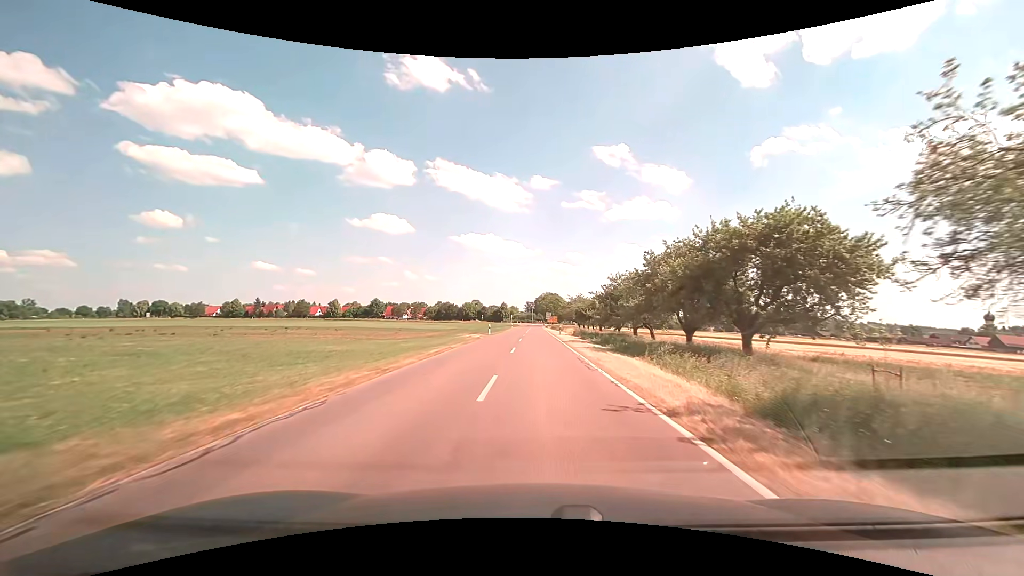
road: tertiary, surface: asphalt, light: Day
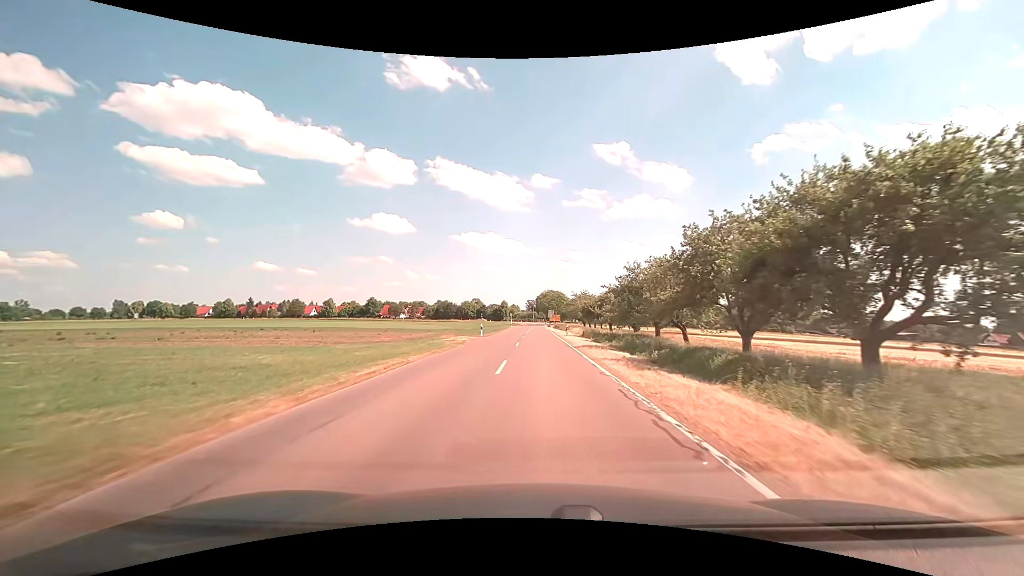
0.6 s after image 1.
(0.0, +8.8) m; 0°
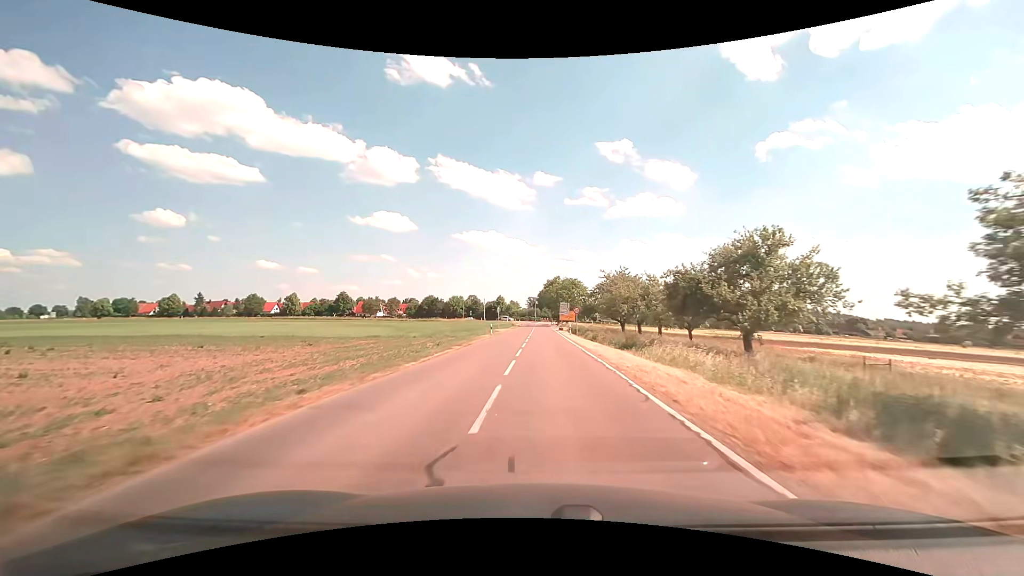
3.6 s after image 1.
(-0.2, +44.2) m; 0°
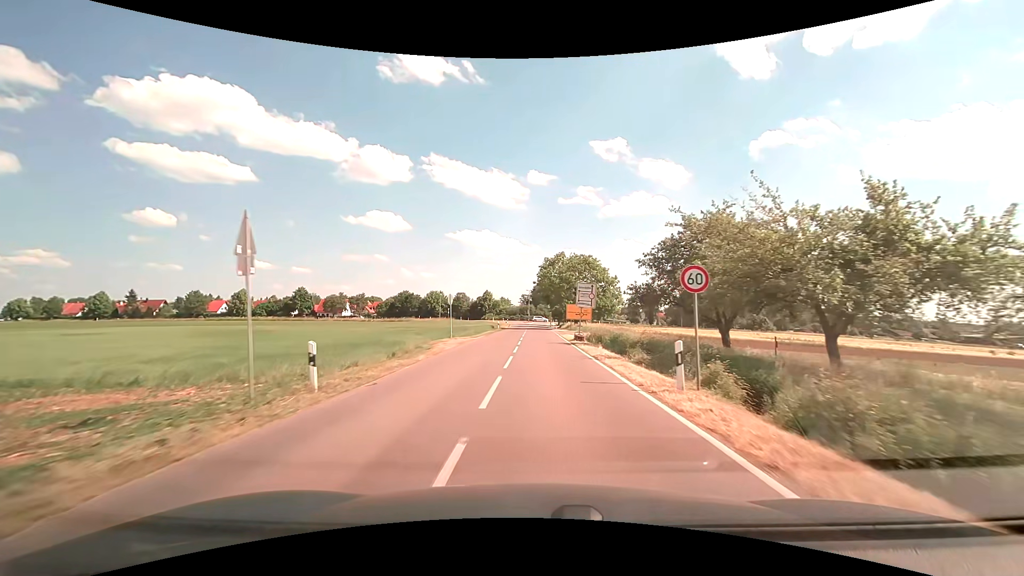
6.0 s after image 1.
(+0.3, +34.8) m; +1°
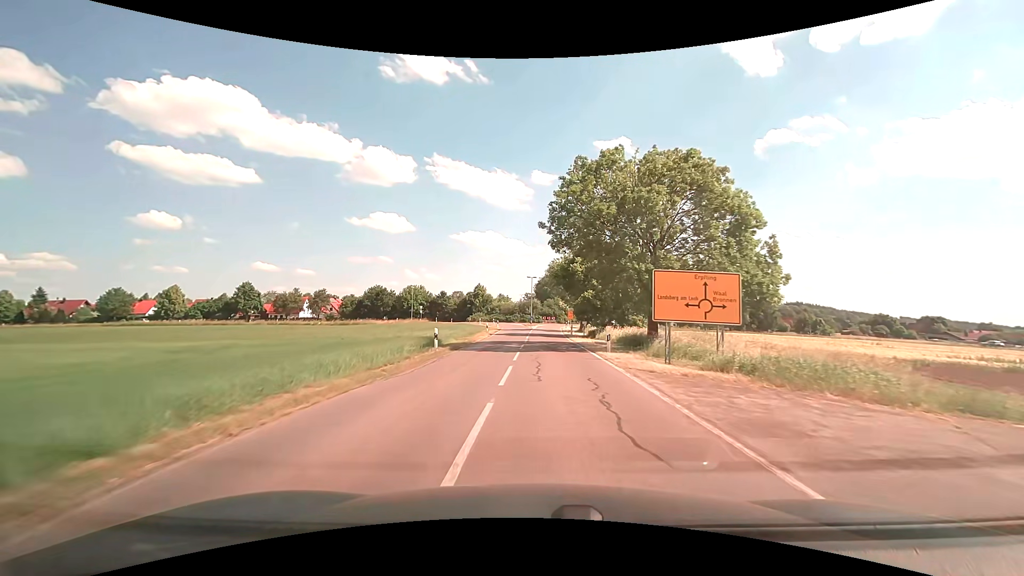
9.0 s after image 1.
(-0.2, +39.6) m; 0°
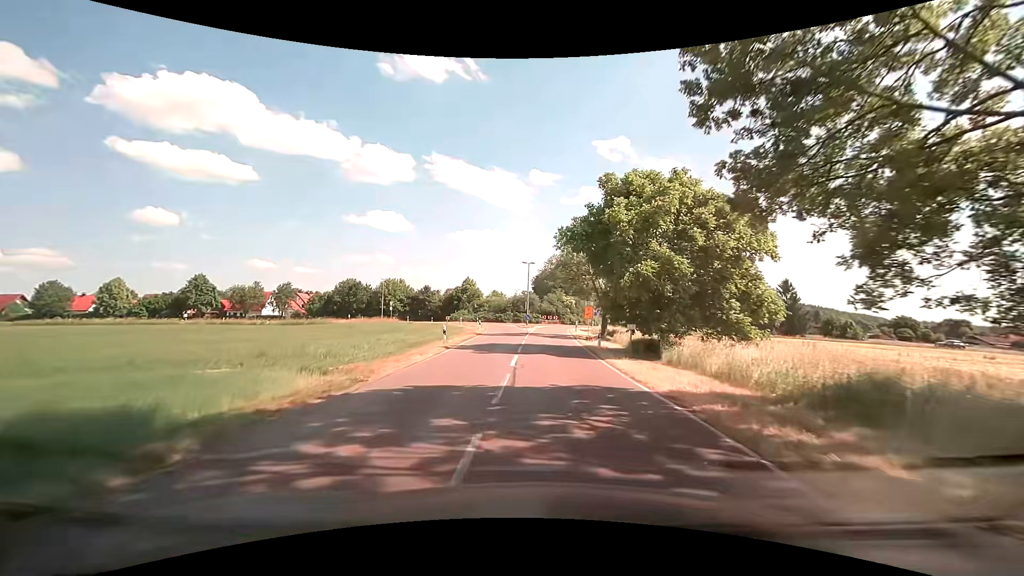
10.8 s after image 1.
(0.0, +20.0) m; 0°
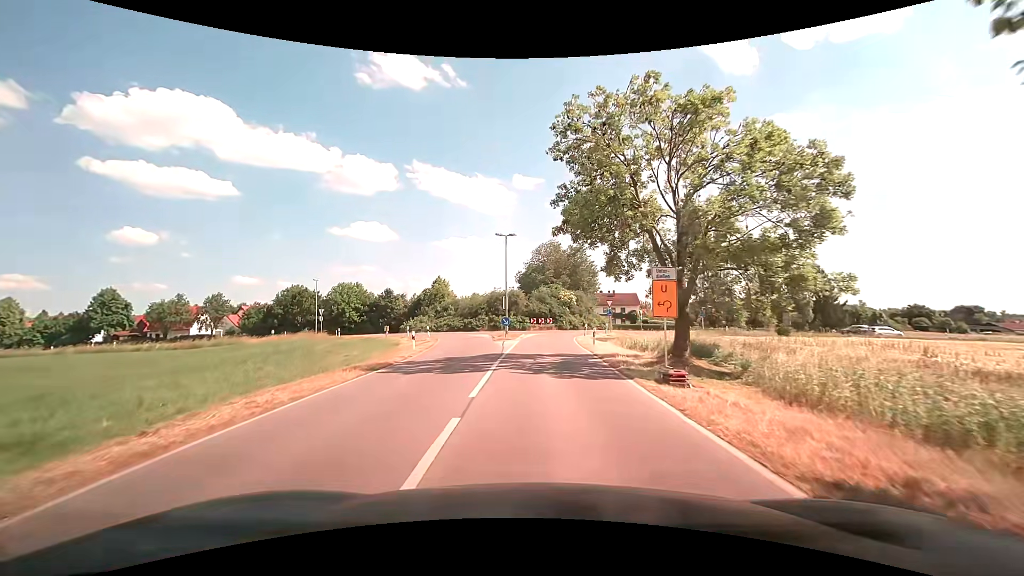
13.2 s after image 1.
(+0.4, +22.7) m; +2°
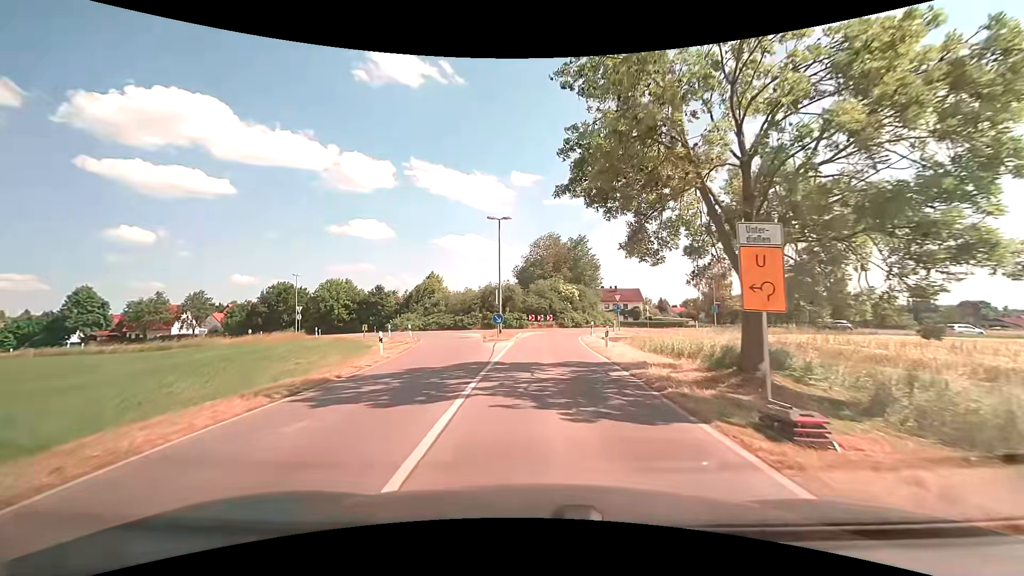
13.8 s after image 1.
(0.0, +5.2) m; 0°
(0, +10) (0, +20) (+1, +30) (+3, +40) (+8, +48) (+12, +57) (+11, +67) (+4, +75) (-1, +83) (-5, +92) m
